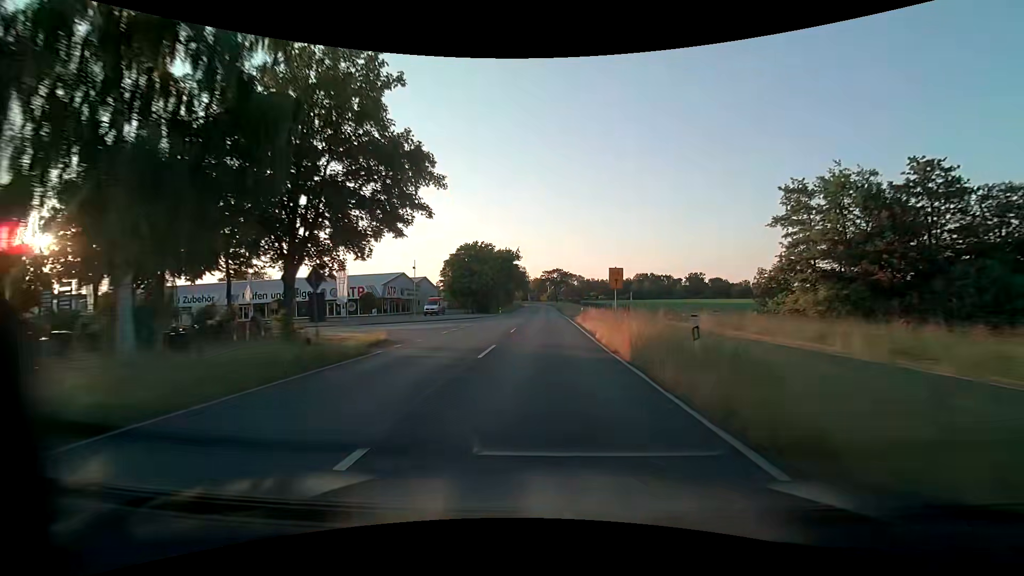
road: tertiary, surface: asphalt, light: Day
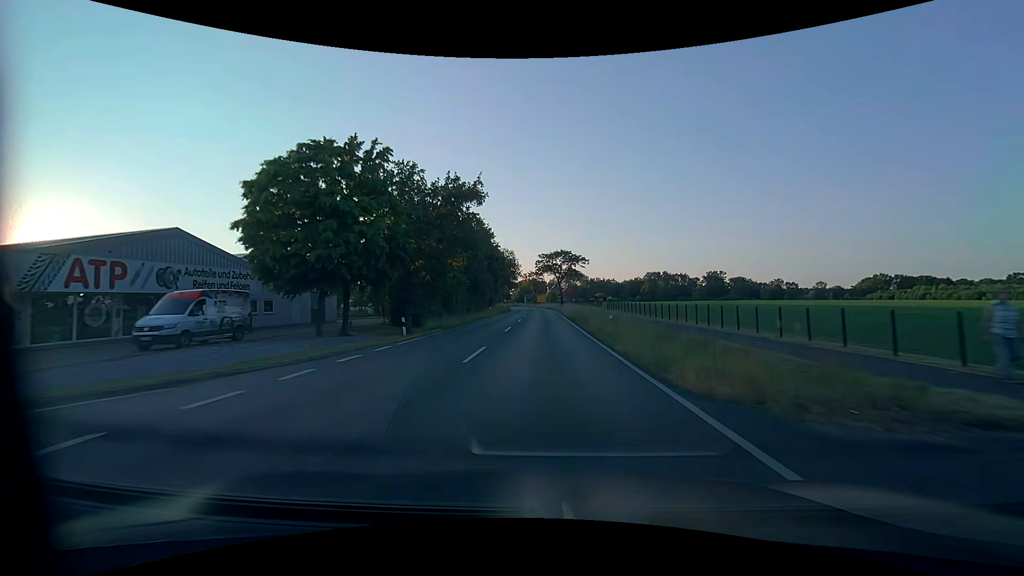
(0.0, +49.5) m; 0°
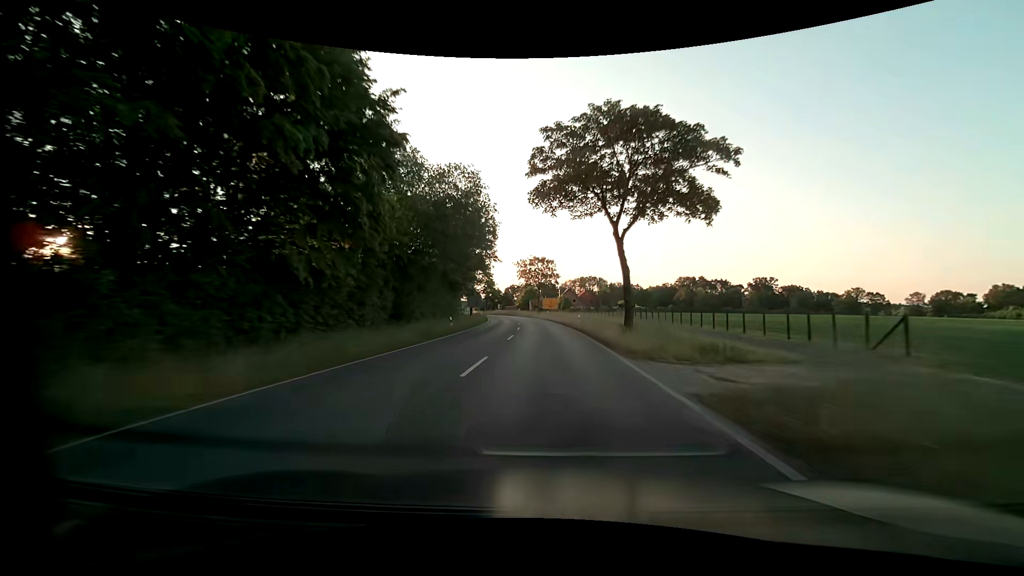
(-0.5, +62.0) m; -1°
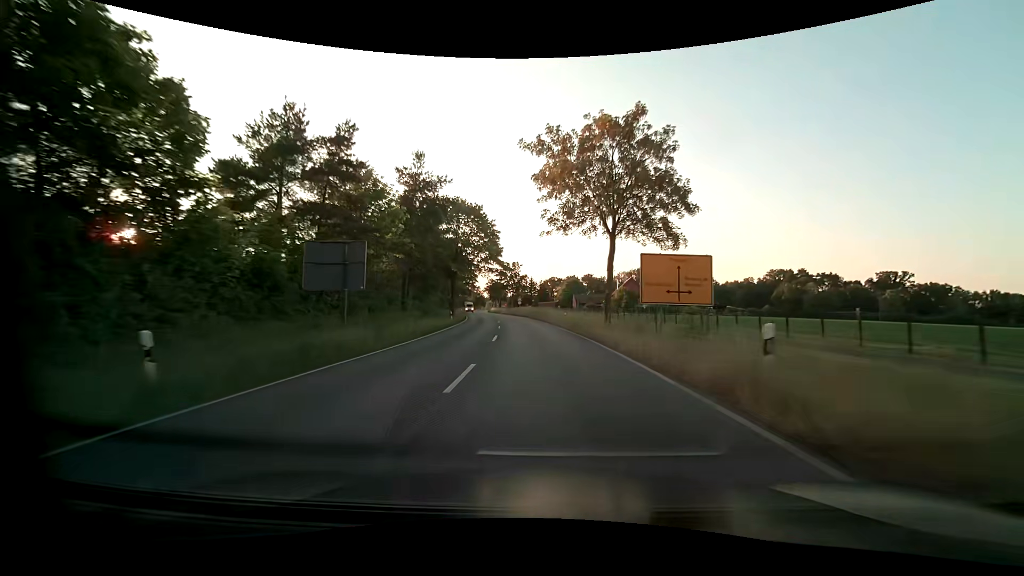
(-2.3, +62.2) m; -5°
